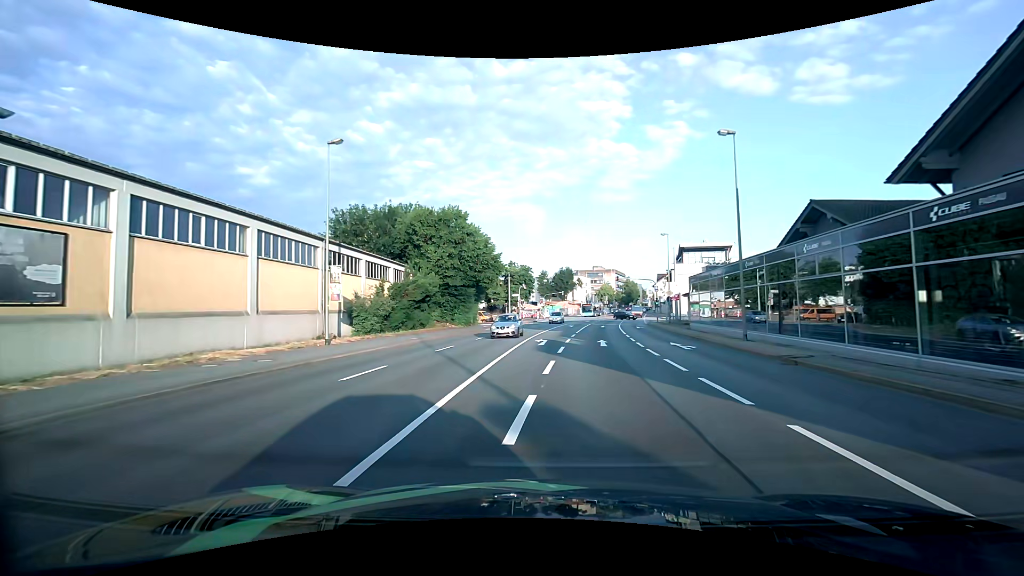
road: primary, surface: asphalt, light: Day
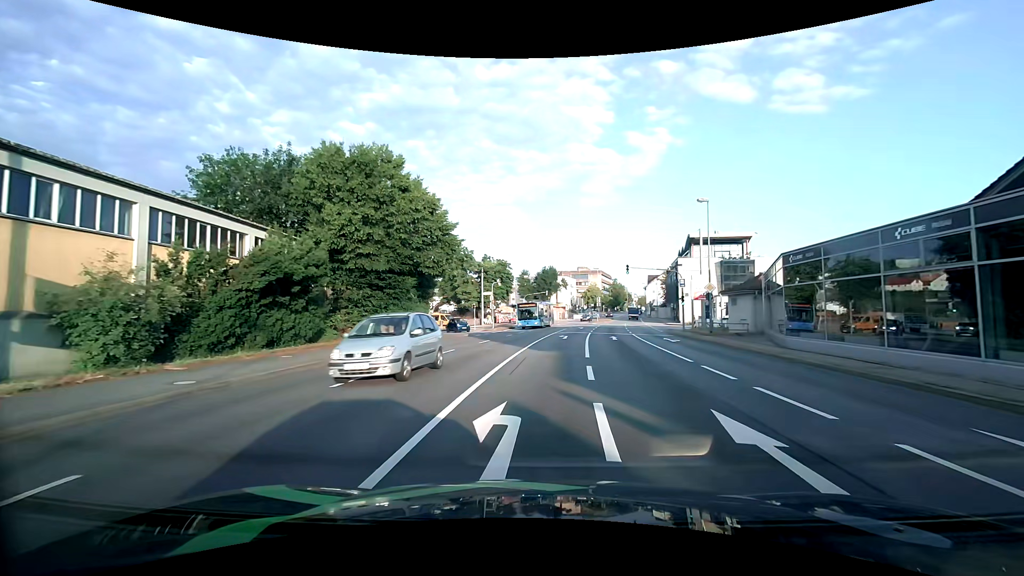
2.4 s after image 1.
(+0.5, +18.5) m; +3°
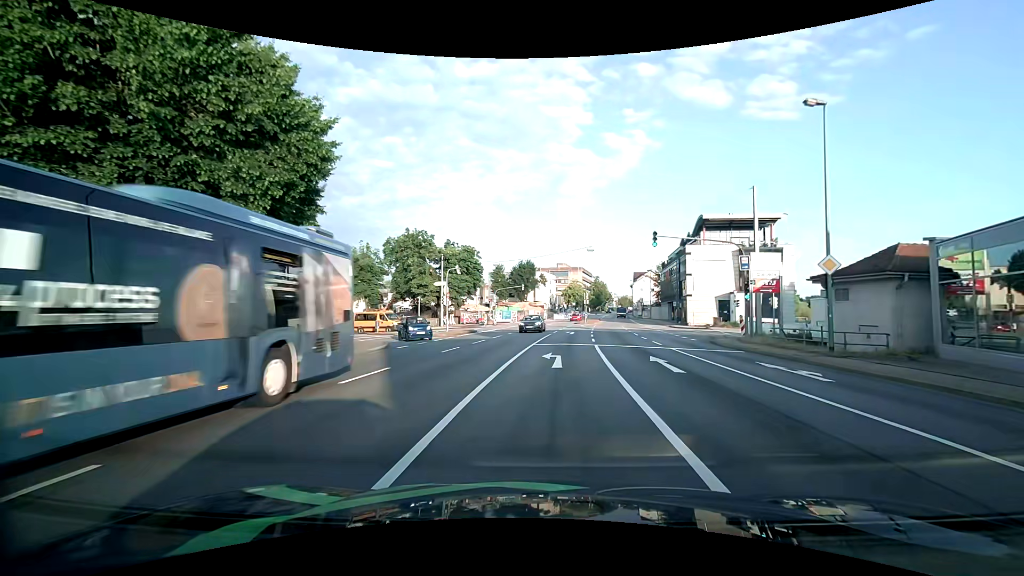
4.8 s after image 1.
(+0.3, +17.7) m; +2°
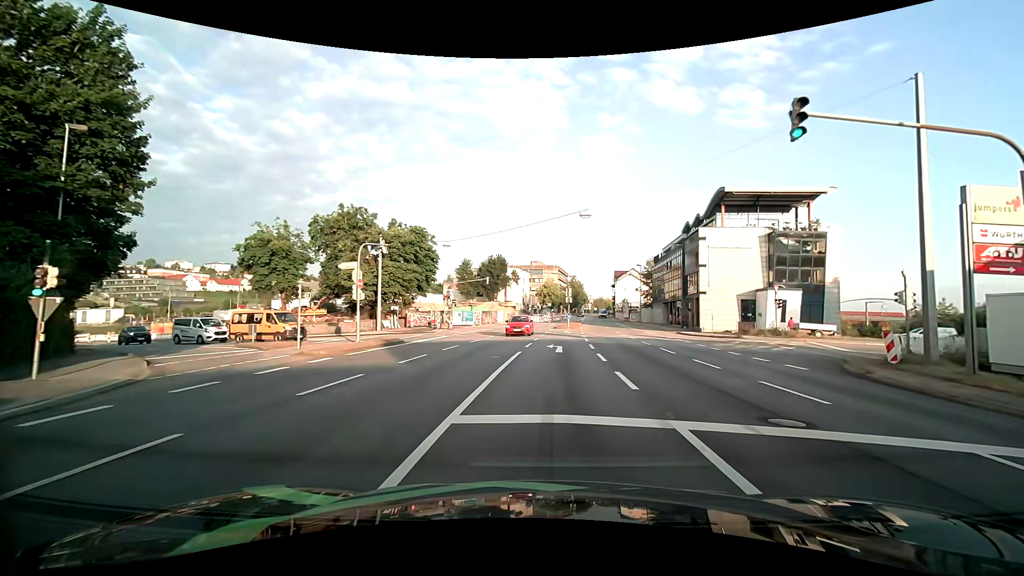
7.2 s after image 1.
(+0.4, +16.7) m; +3°
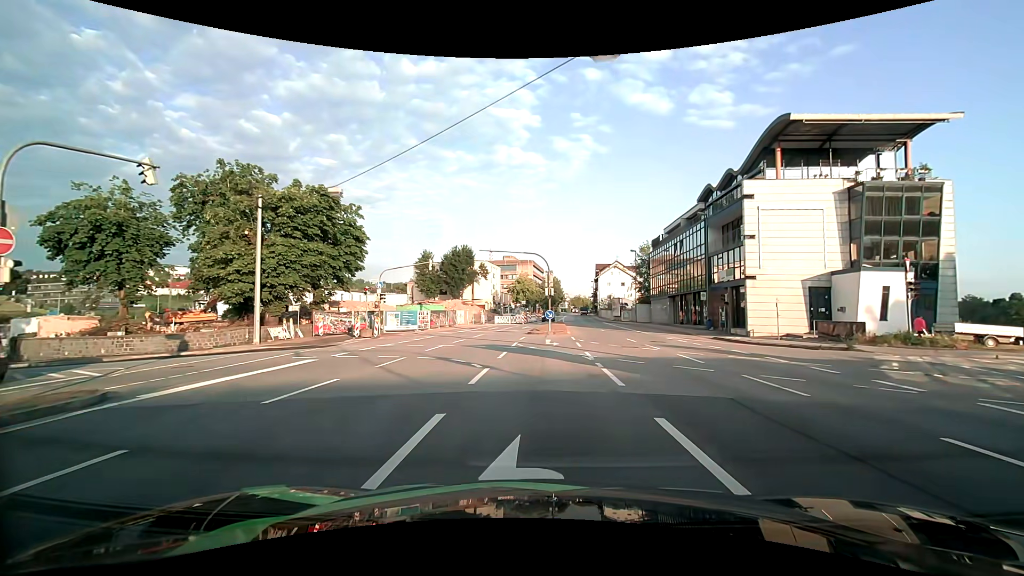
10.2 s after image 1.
(+0.6, +18.0) m; +3°
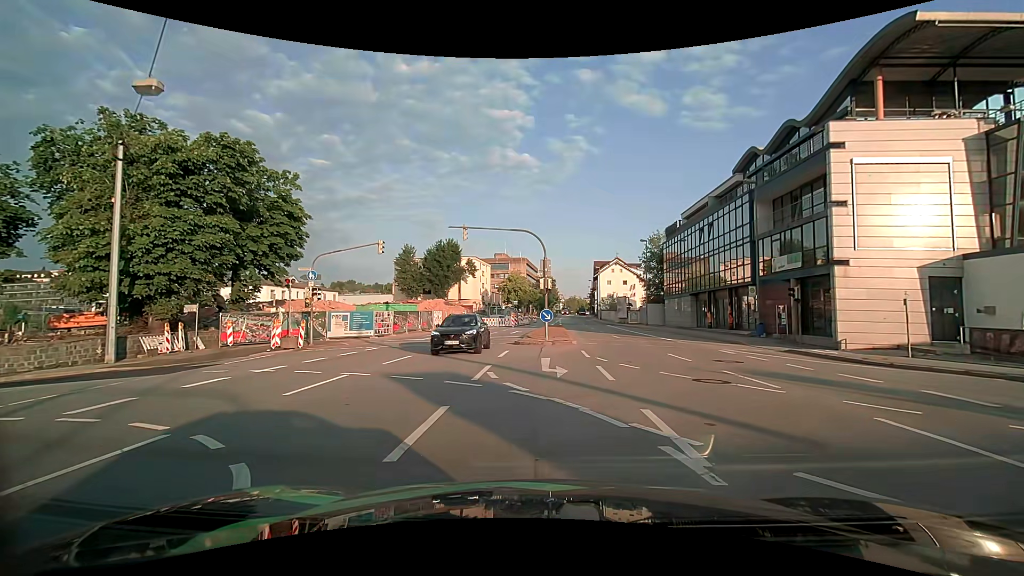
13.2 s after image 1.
(+0.1, +10.7) m; -1°
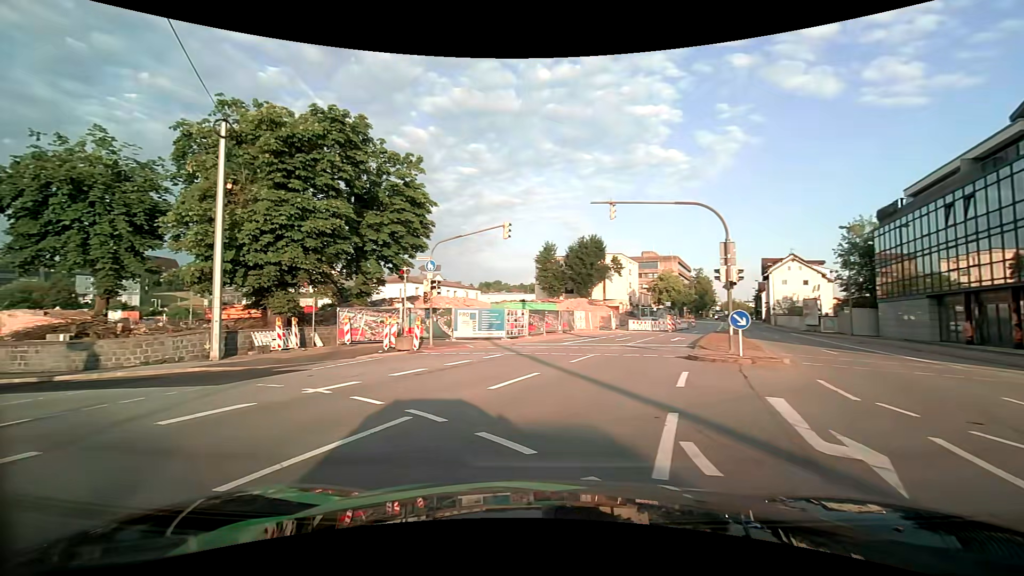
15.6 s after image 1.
(-0.4, +6.5) m; -14°
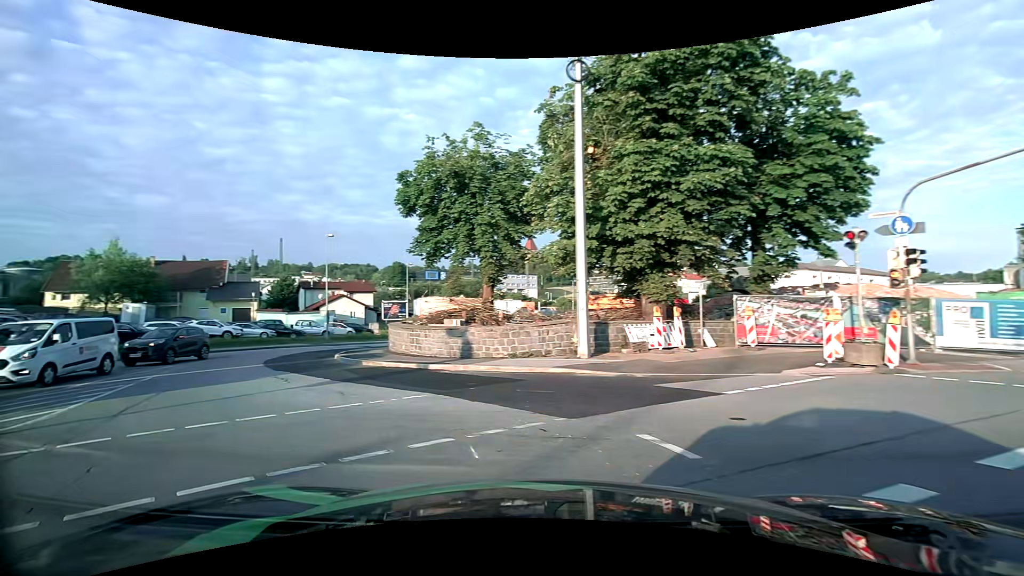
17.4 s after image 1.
(-2.5, +6.9) m; -41°
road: tertiary
(-3, +9) (-8, +18) (-12, +27) (-13, +37) (-10, +47) (-8, +56) (-8, +66) (-10, +76) (-14, +85) (-19, +94) m
